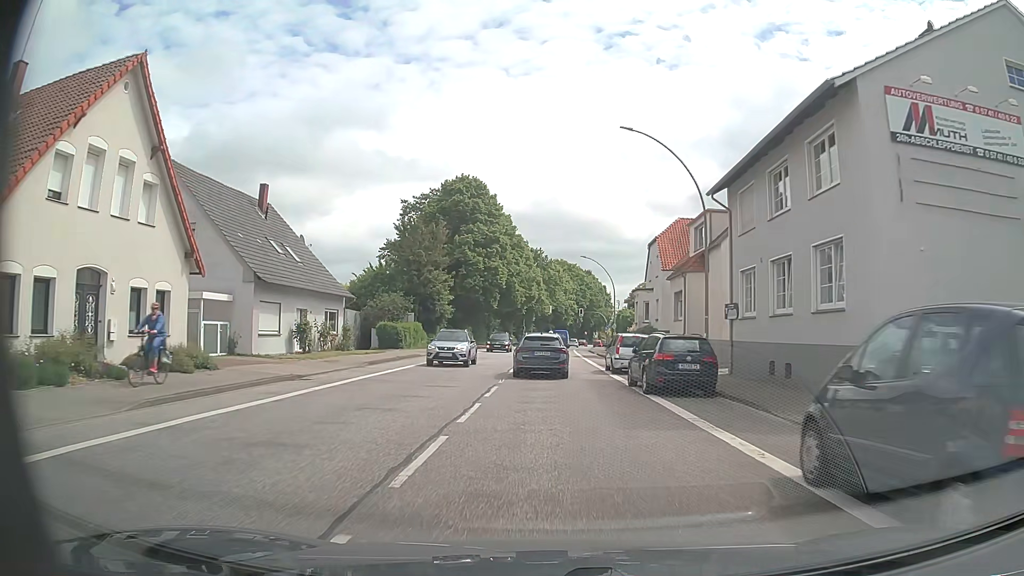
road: primary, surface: asphalt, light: Day
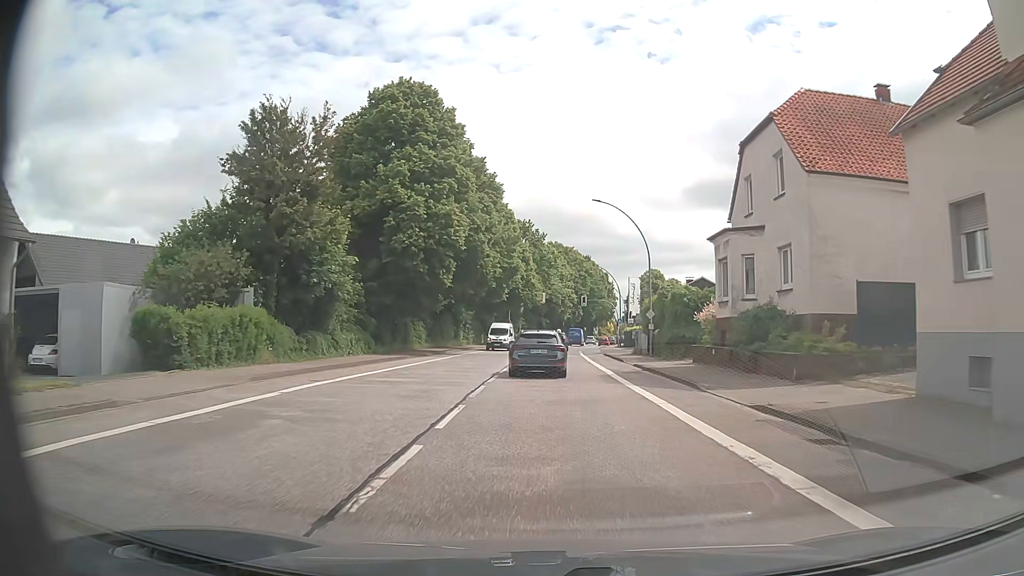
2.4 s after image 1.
(+0.1, +28.0) m; 0°
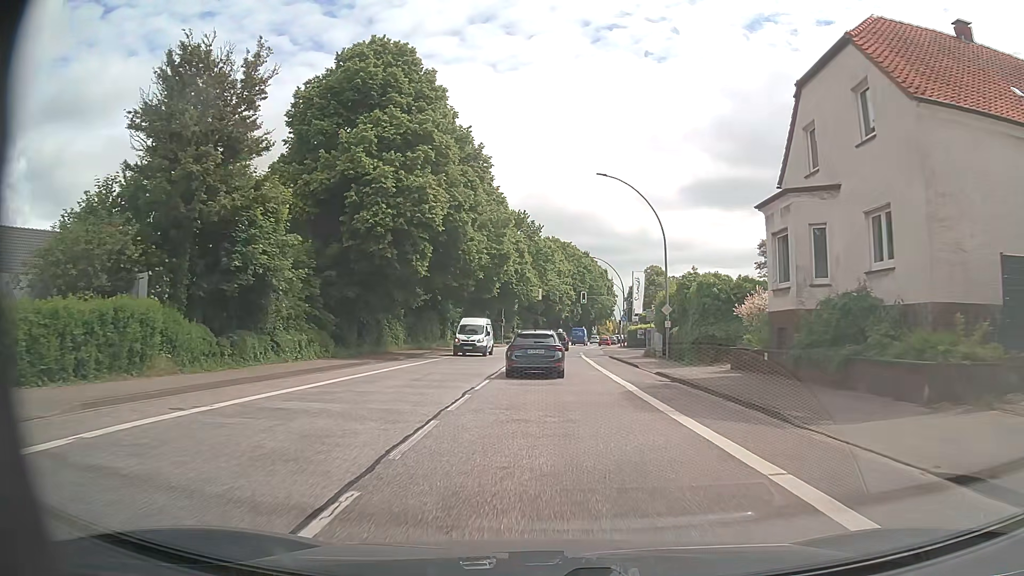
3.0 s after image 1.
(0.0, +6.9) m; 0°
